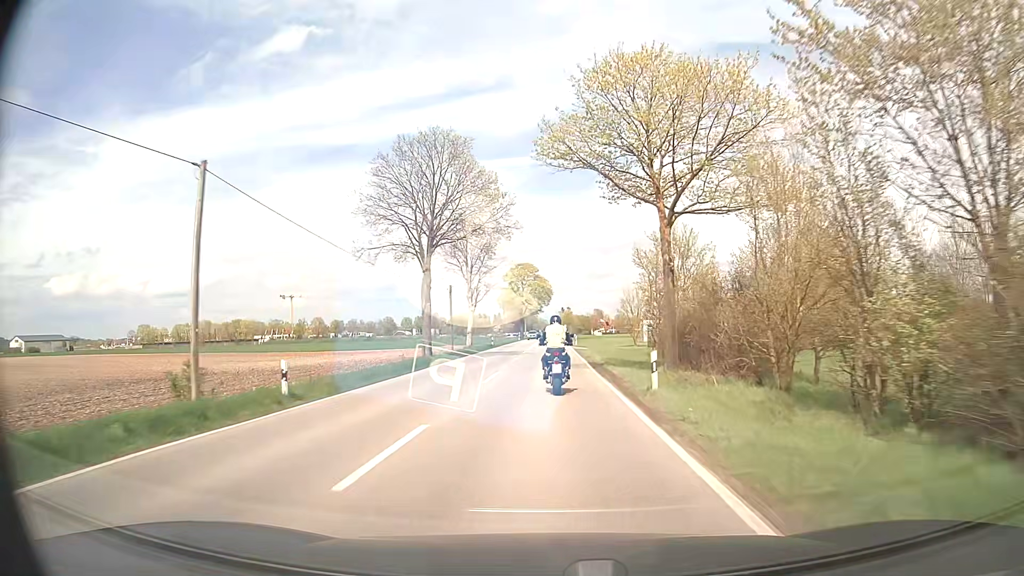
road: secondary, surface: asphalt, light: Day
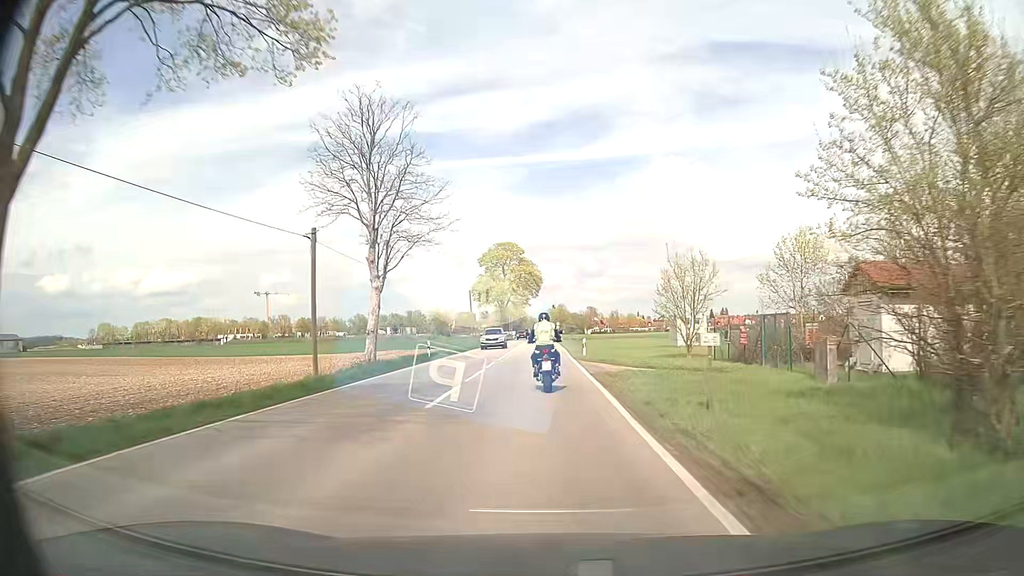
(+0.3, +30.0) m; +1°
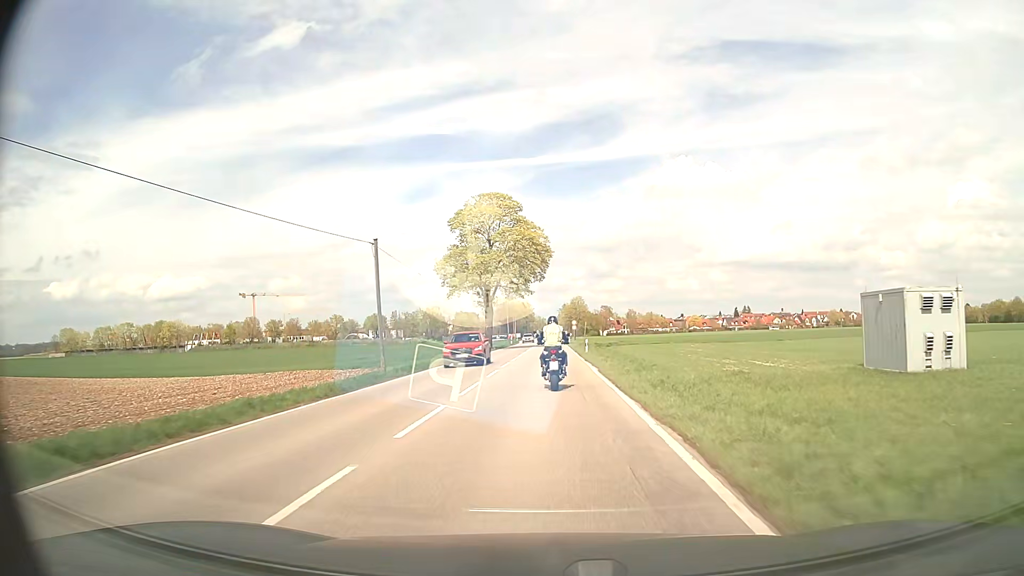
(-0.4, +39.3) m; -1°
(0, +10) (0, +20) (0, +30) (0, +40) (0, +50) (0, +60) (0, +70) (0, +80) (0, +90) (0, +100) m
